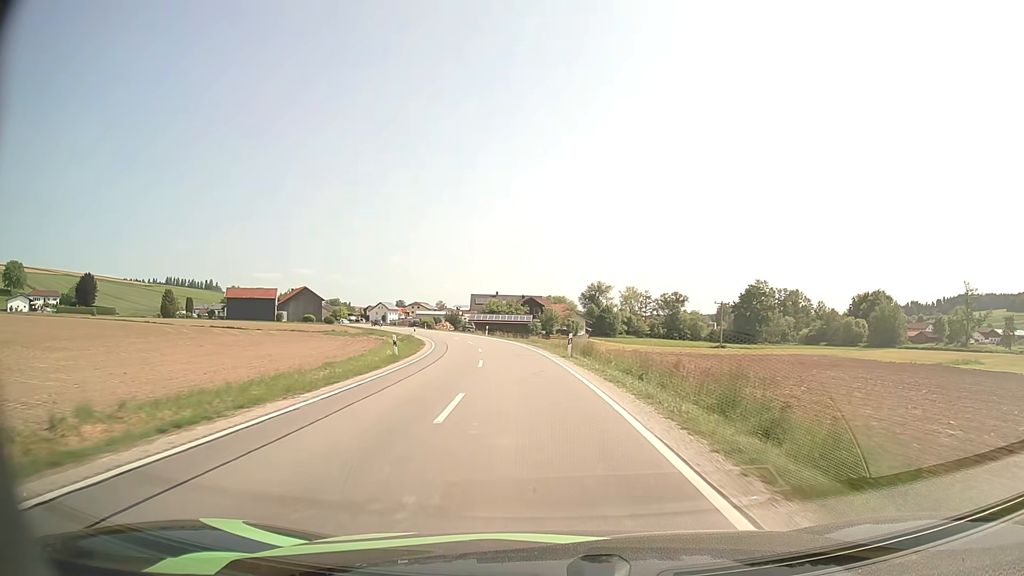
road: secondary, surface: asphalt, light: Day
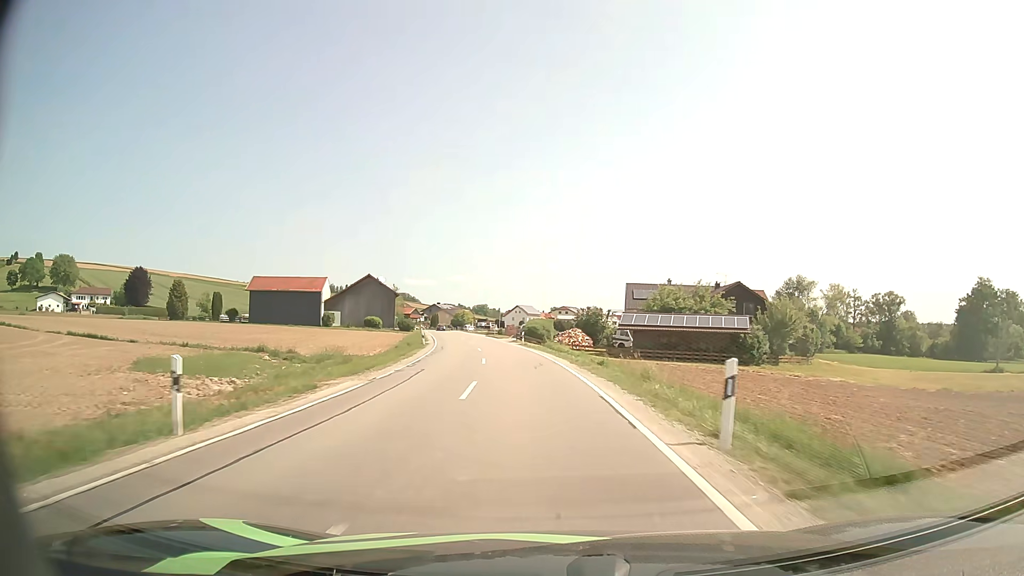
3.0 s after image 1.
(-6.0, +57.2) m; -13°
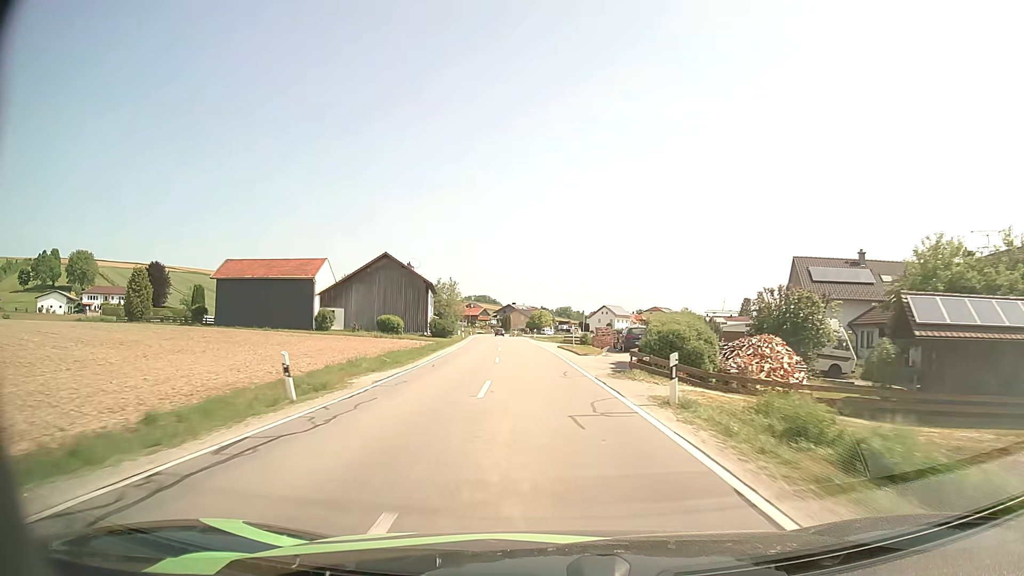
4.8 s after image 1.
(-2.6, +35.7) m; -7°
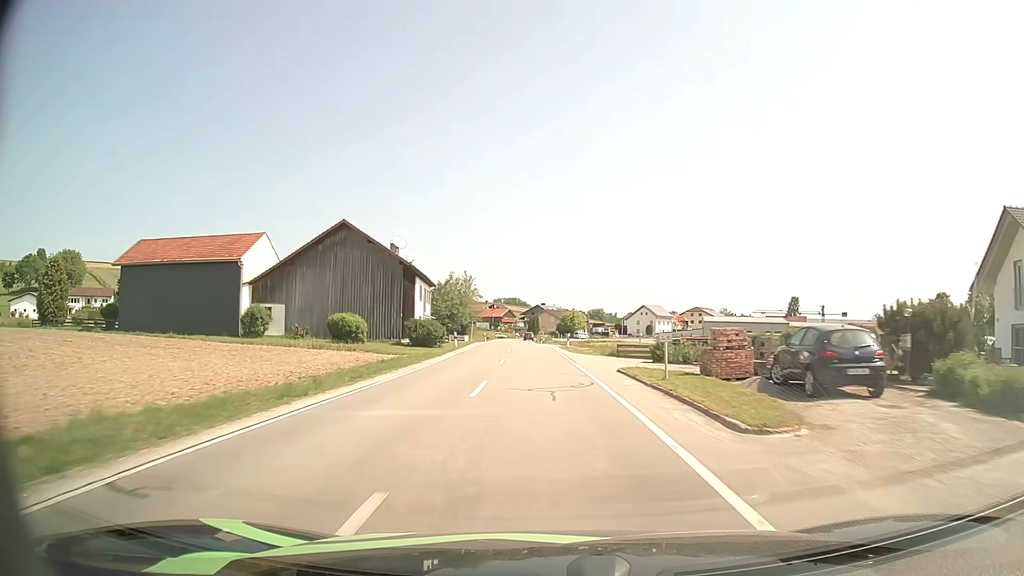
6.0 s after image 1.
(-0.6, +23.9) m; -3°
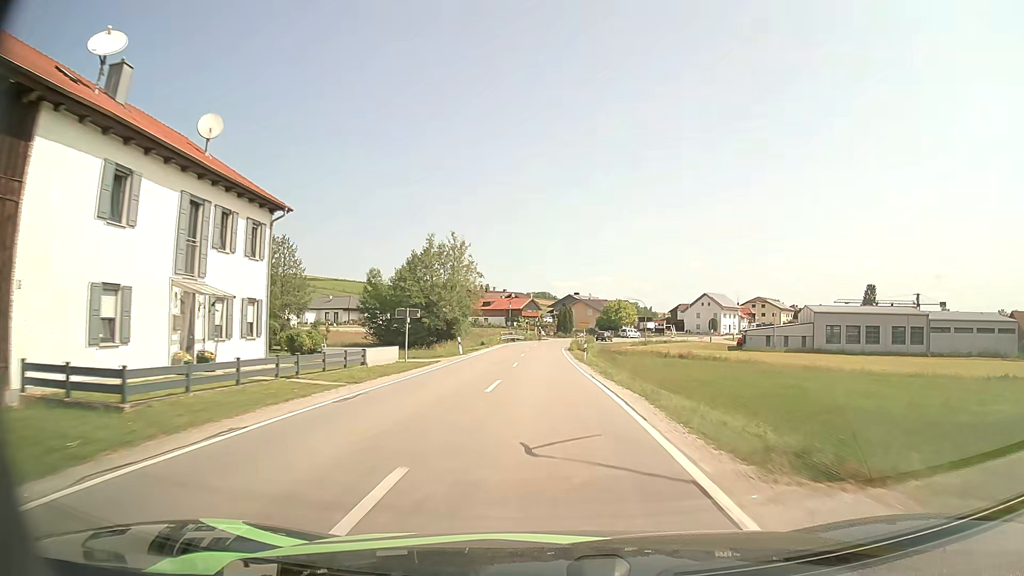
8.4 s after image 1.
(-1.2, +46.3) m; -2°
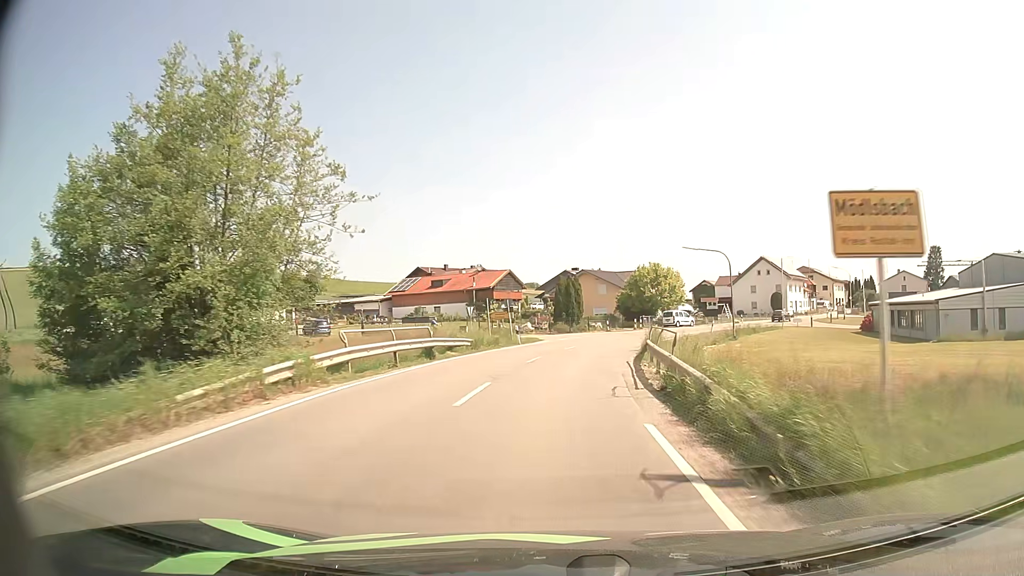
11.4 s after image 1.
(-0.2, +51.5) m; +1°
(0, +10) (+1, +20) (+2, +30) (+4, +40) (+7, +49) (+12, +58) (+17, +67) (+23, +75) (+29, +83) (+35, +91) m
